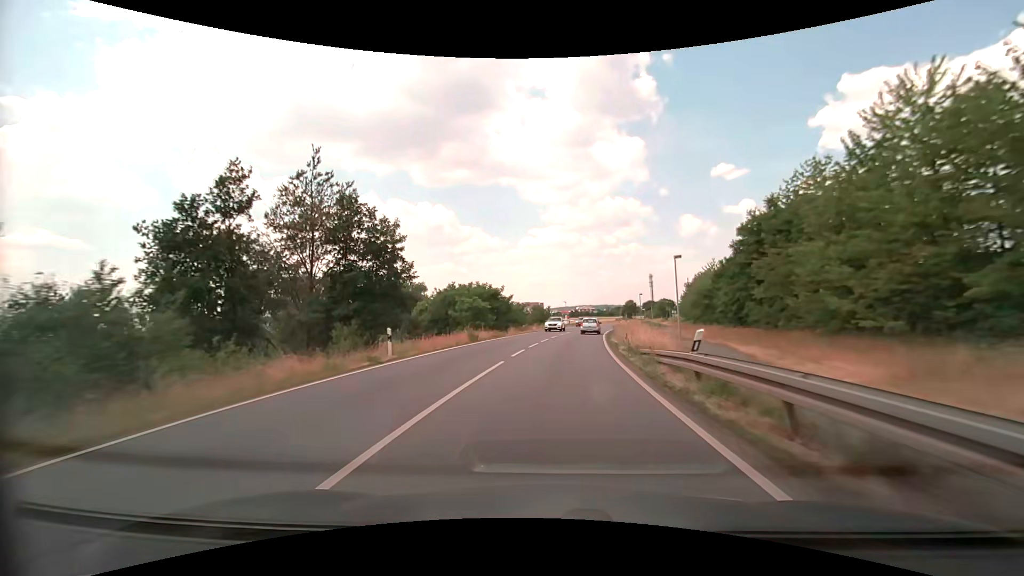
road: primary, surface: asphalt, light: Day
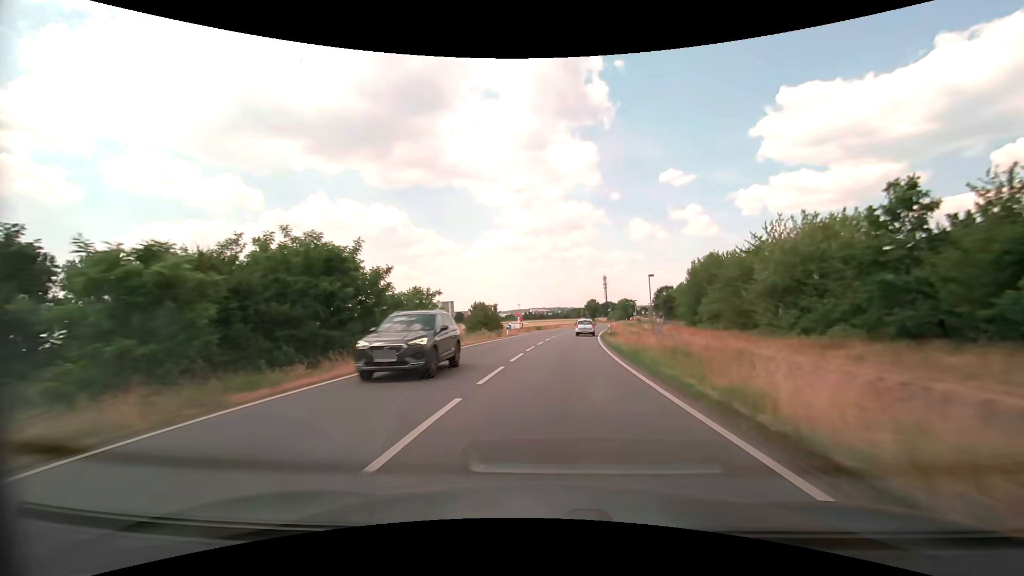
(+1.6, +31.8) m; +6°
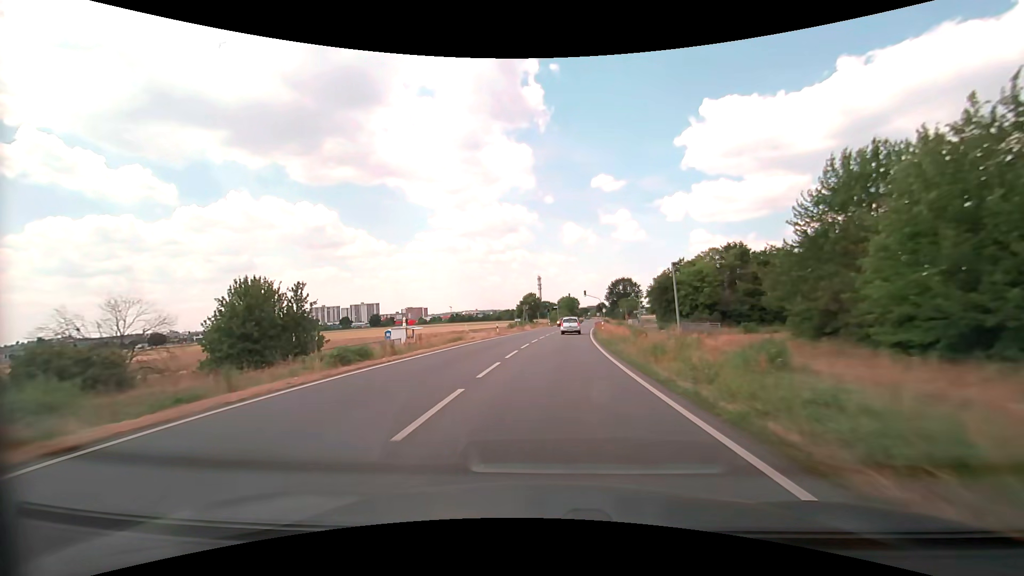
(+3.5, +52.9) m; +8°
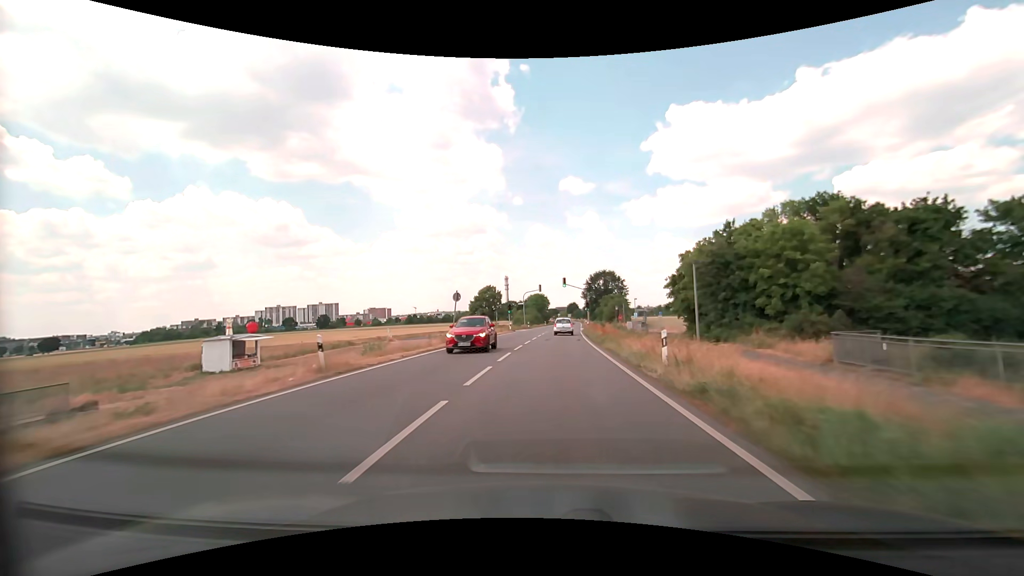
(+0.9, +31.5) m; +4°
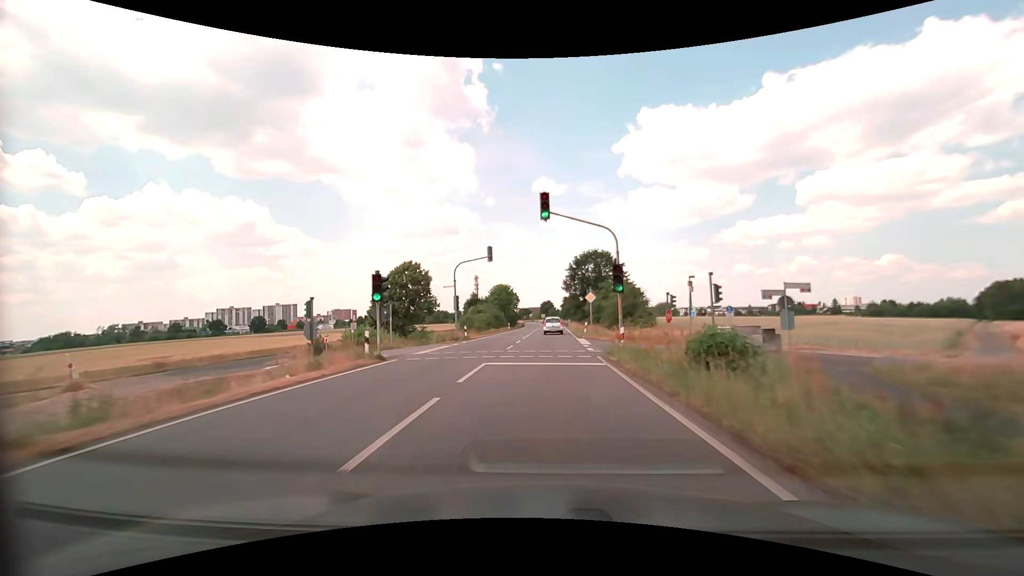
(+1.3, +41.8) m; +3°
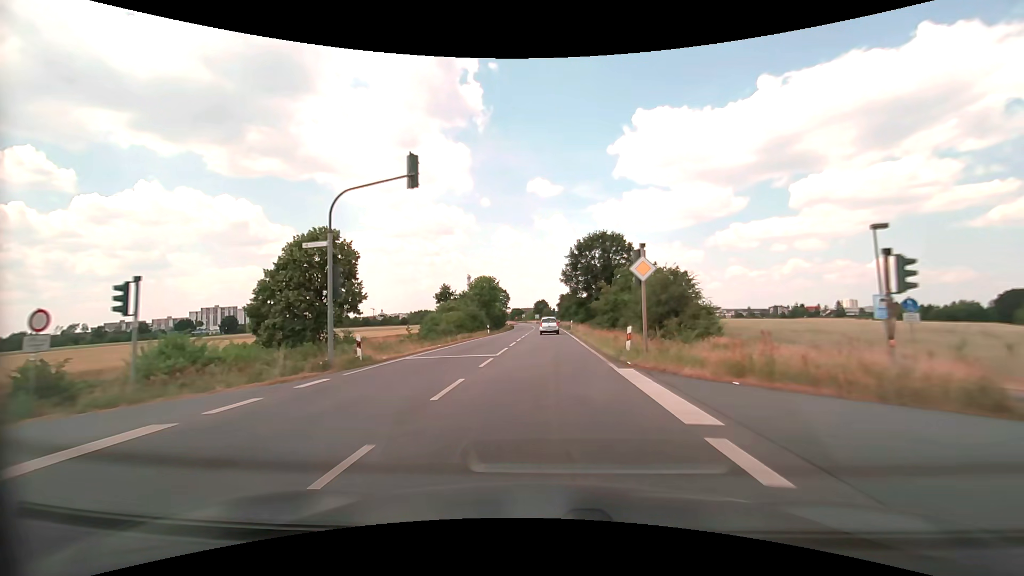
(+0.1, +21.0) m; +1°
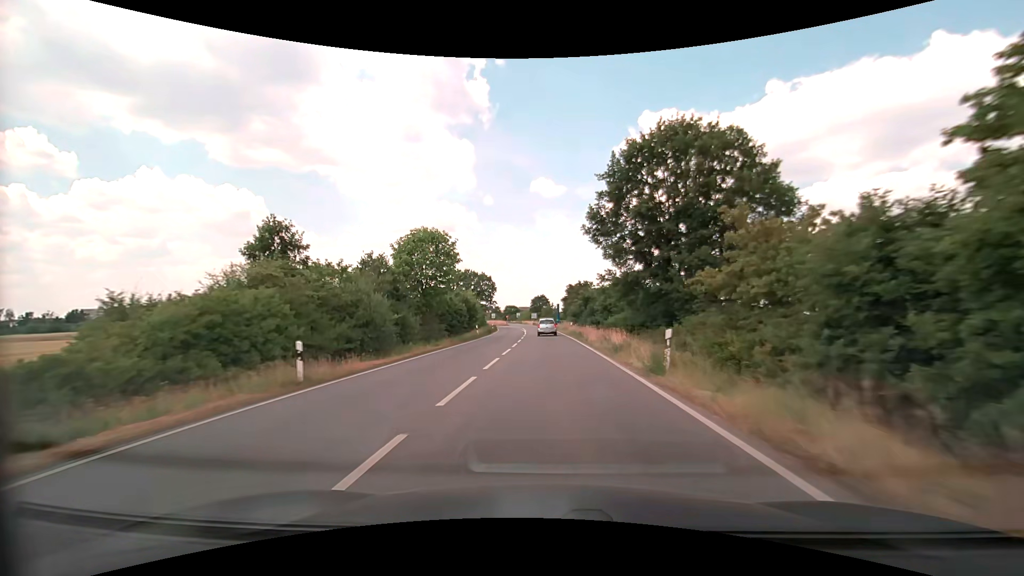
(0.0, +42.2) m; 0°
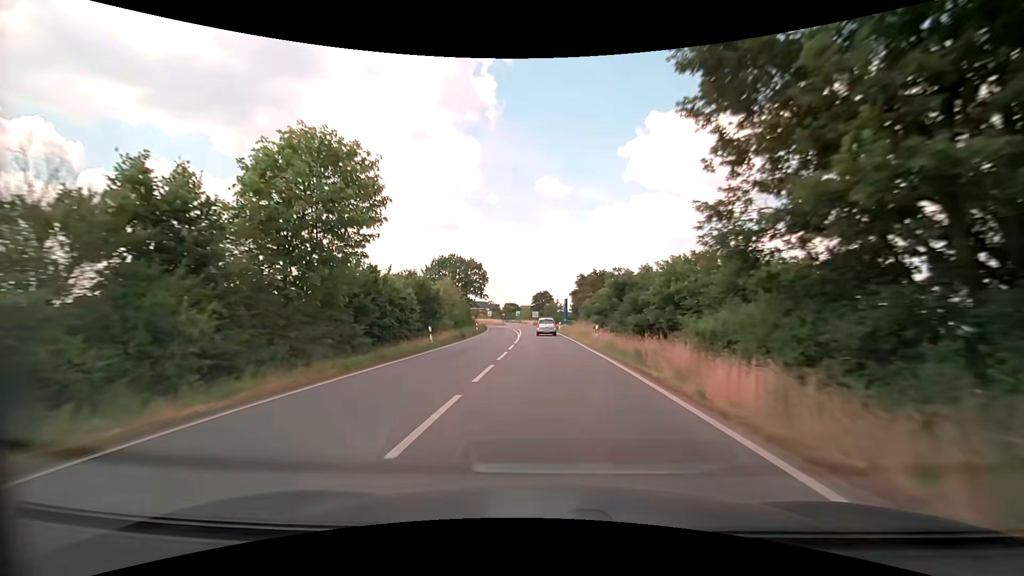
(-0.1, +21.2) m; 0°
(0, +10) (0, +20) (0, +30) (-1, +40) (-1, +50) (-1, +60) (-2, +70) (-3, +80) (-4, +90) (-5, +100) m
